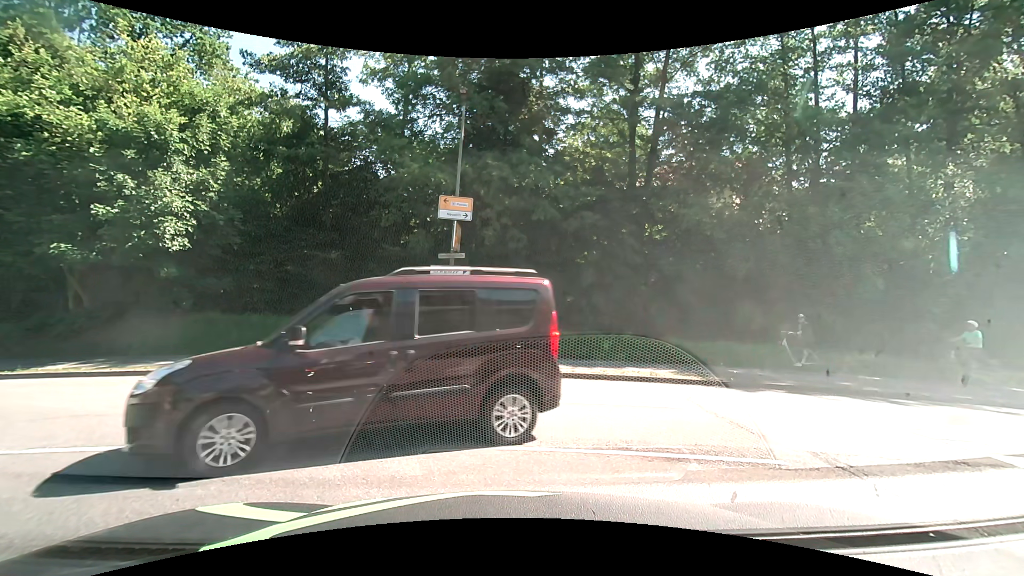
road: unclassified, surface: asphalt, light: Day
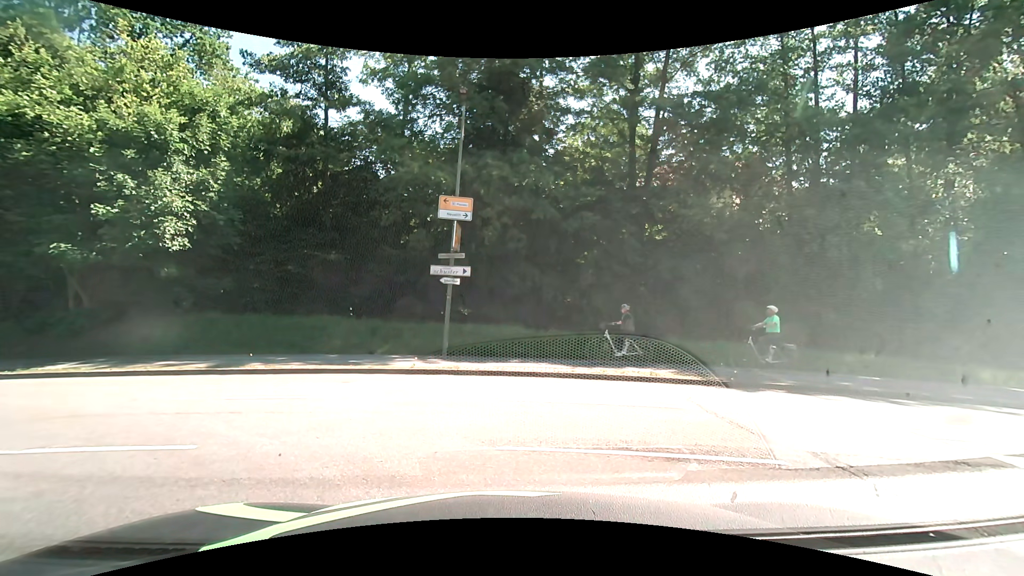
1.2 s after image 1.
(0.0, 0.0) m; 0°
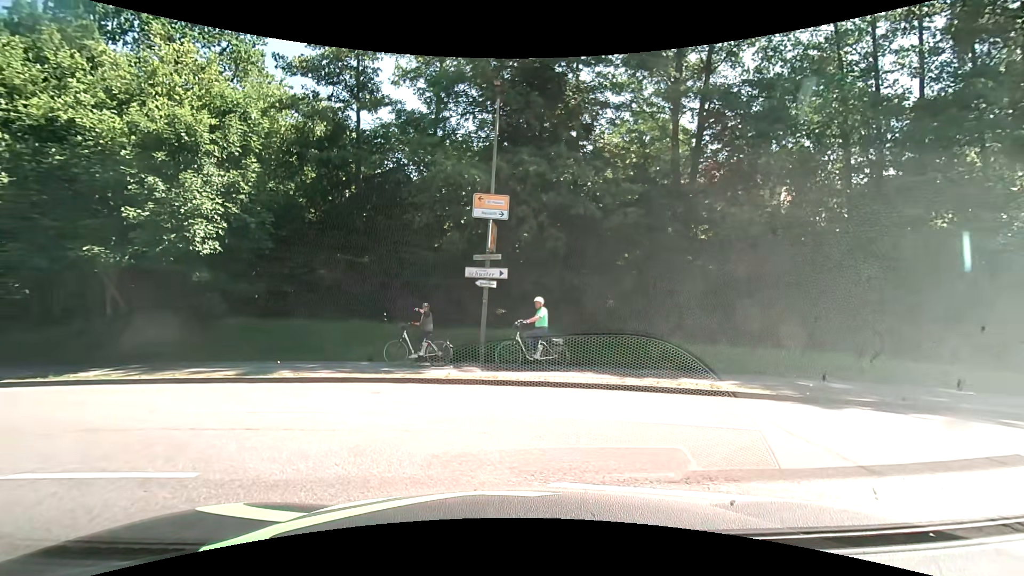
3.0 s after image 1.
(0.0, +1.1) m; -4°
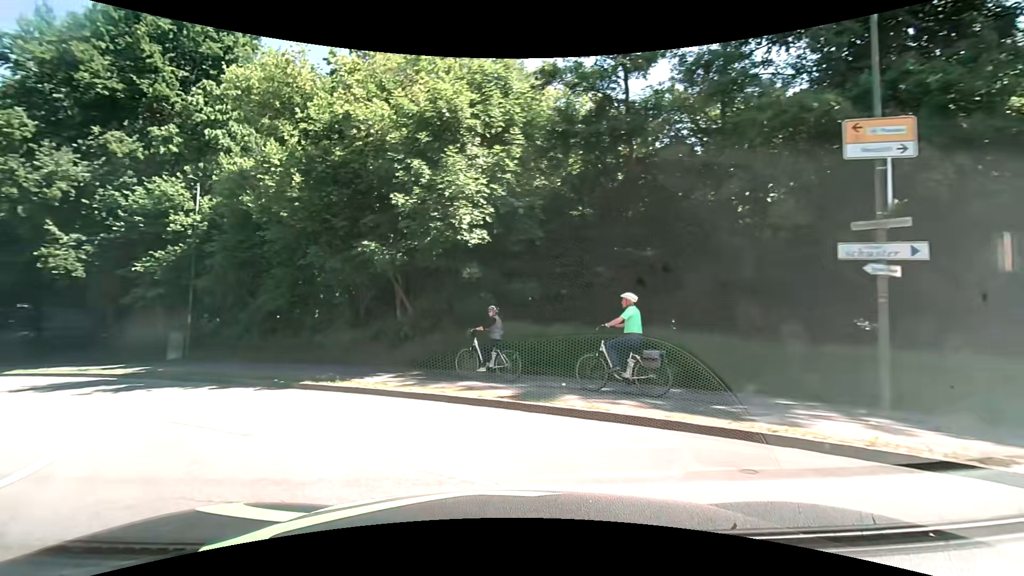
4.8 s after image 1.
(-1.3, +4.7) m; -30°
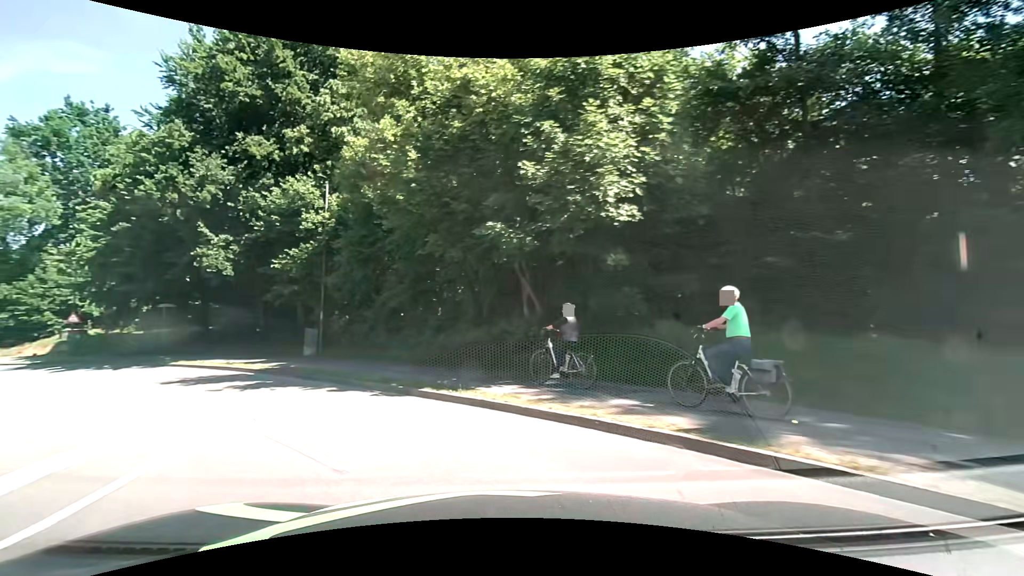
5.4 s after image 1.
(-0.3, +2.6) m; -14°
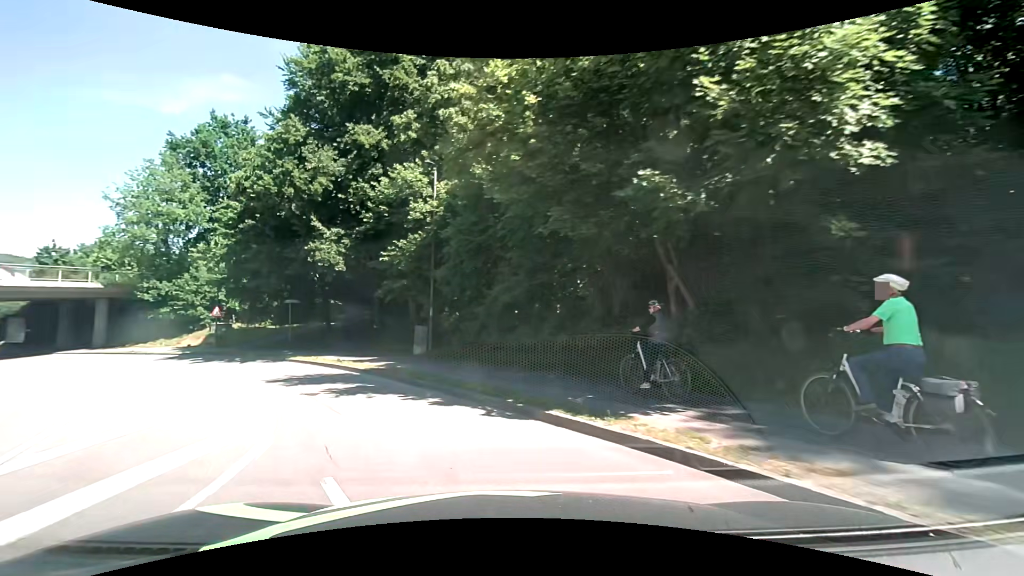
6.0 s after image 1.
(-0.4, +3.0) m; -12°
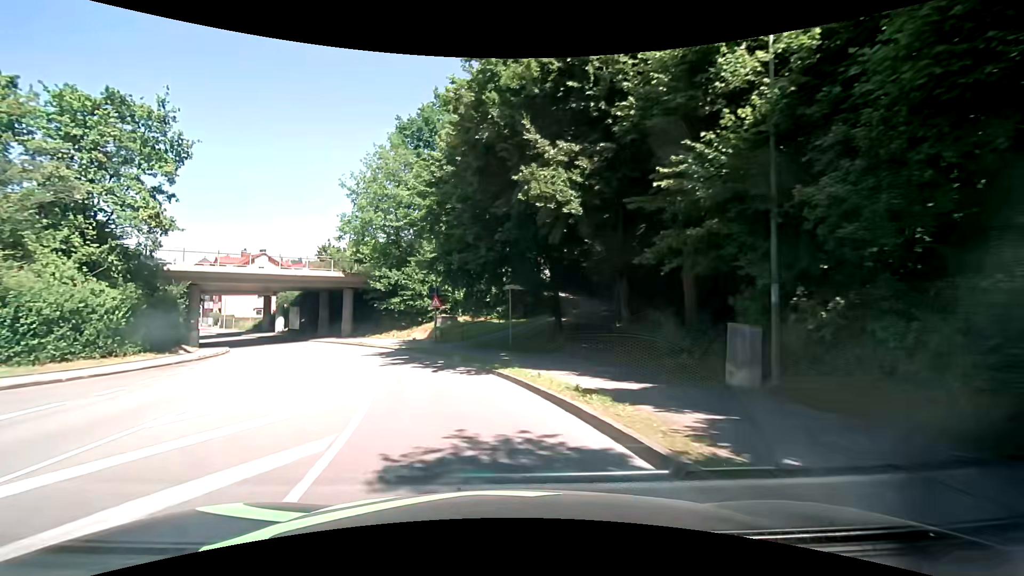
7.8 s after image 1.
(-3.2, +11.2) m; -27°
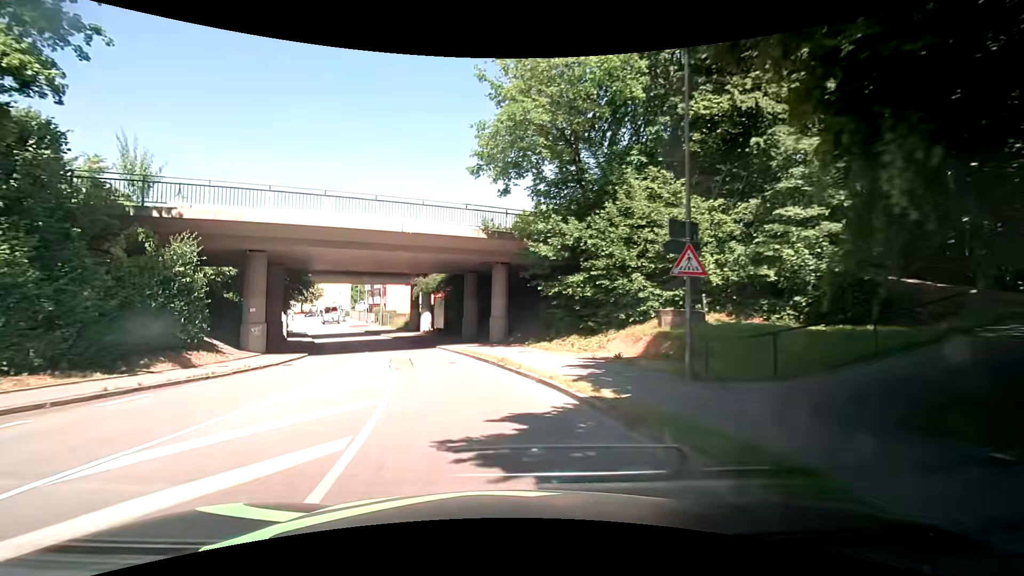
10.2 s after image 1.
(-4.2, +21.0) m; -21°
